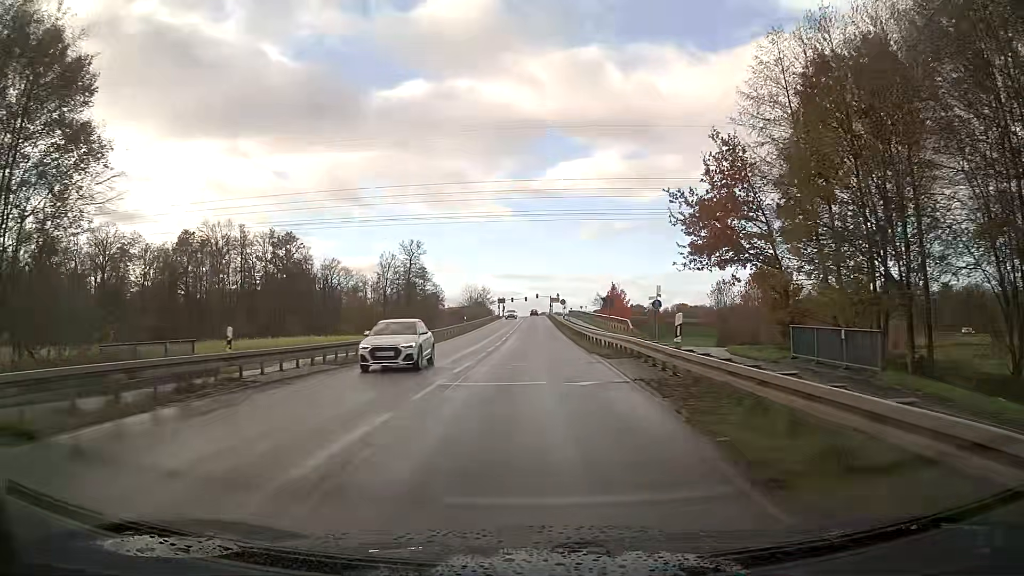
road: secondary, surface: asphalt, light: Day
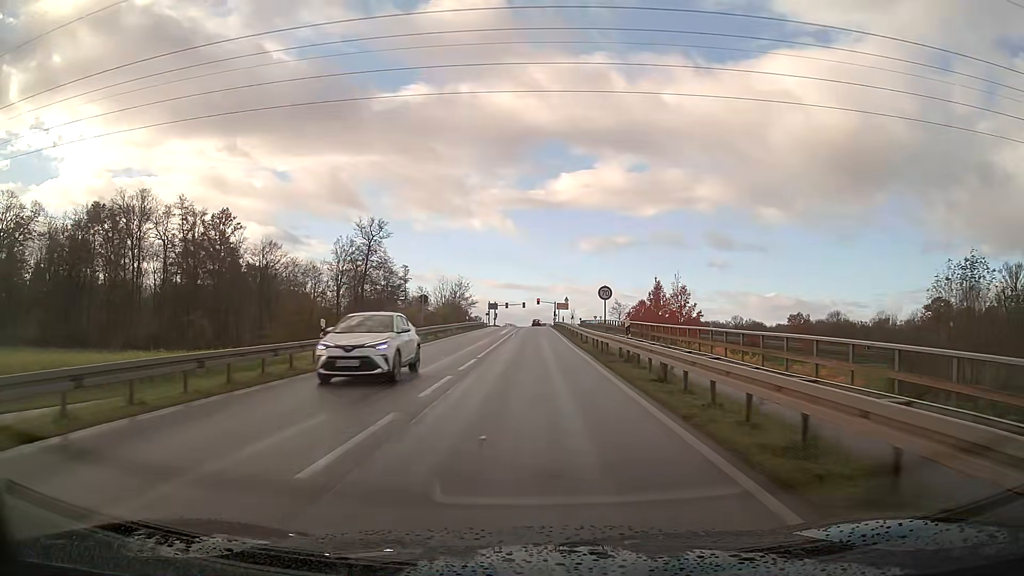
(+0.2, +41.4) m; 0°
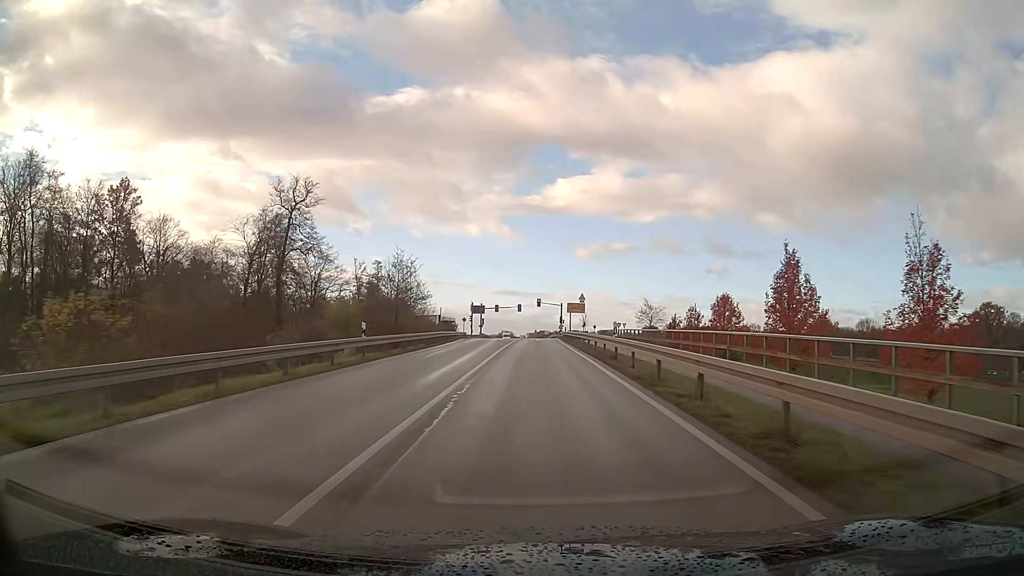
(0.0, +39.0) m; 0°
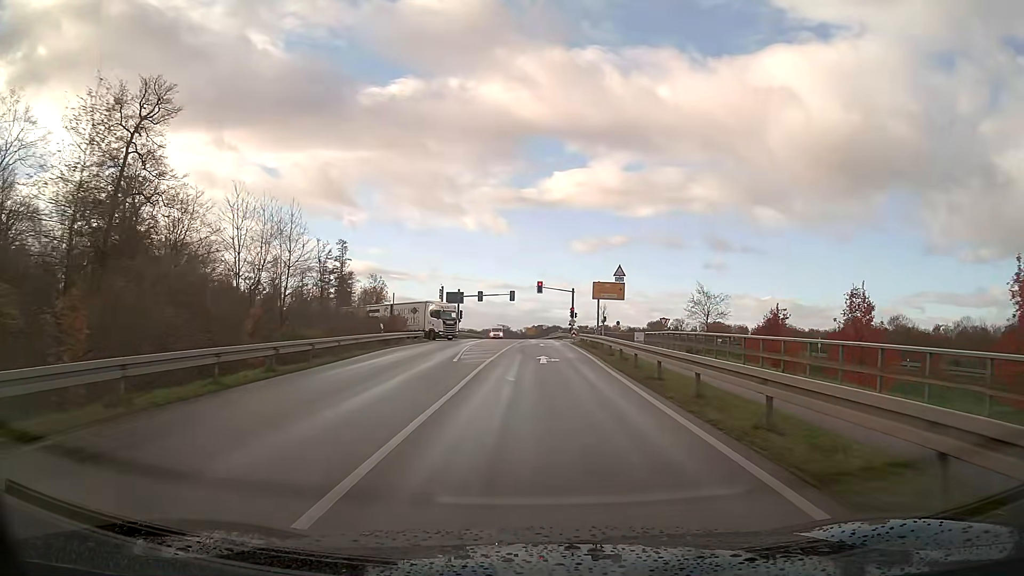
(+0.1, +34.6) m; 0°
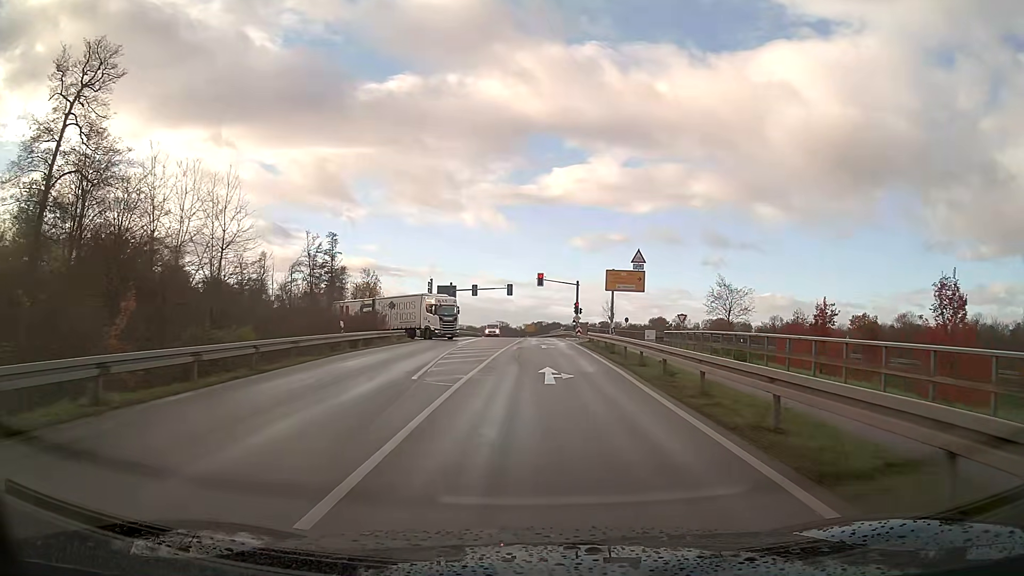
(0.0, +7.9) m; 0°
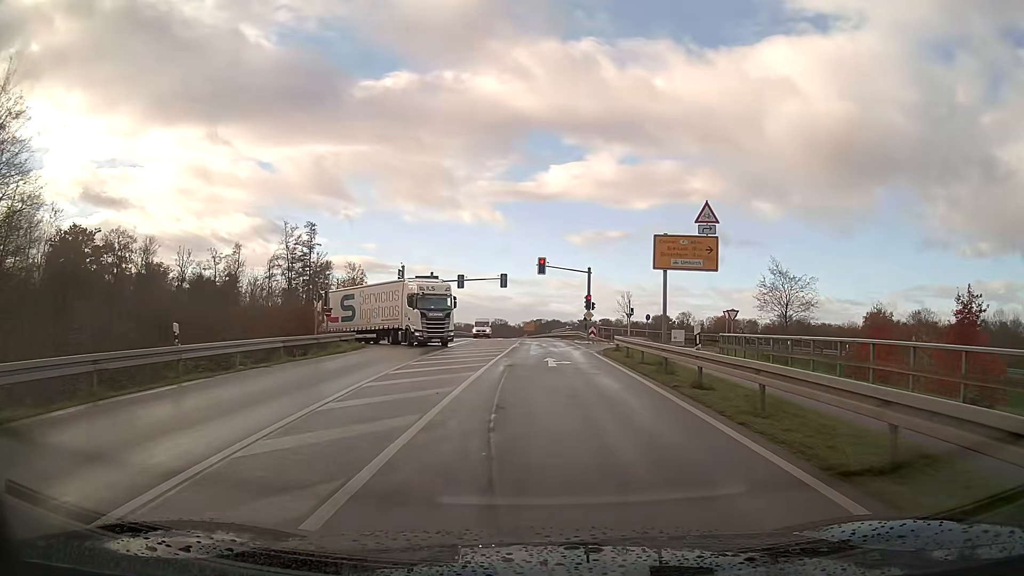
(0.0, +14.3) m; 0°
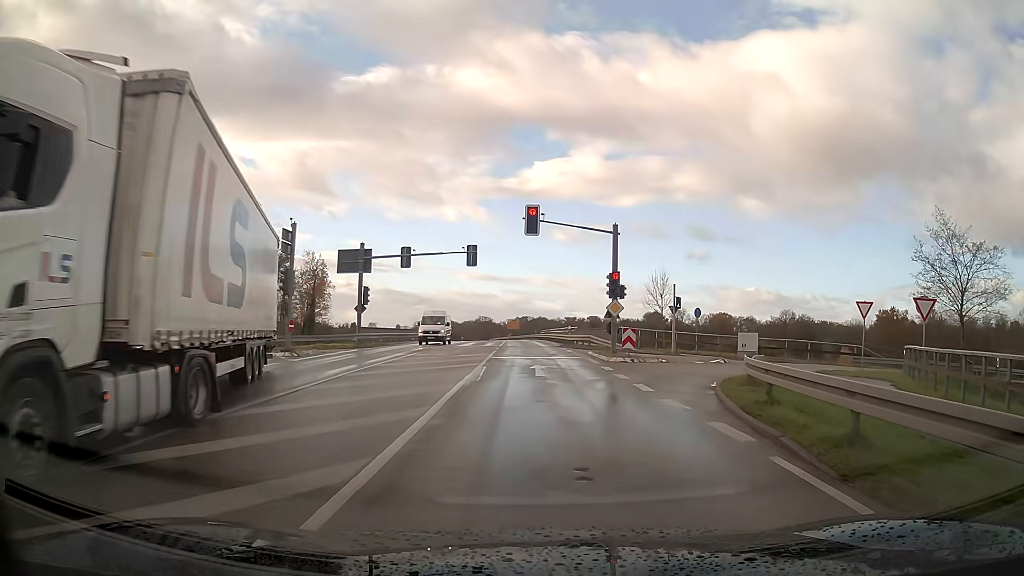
(+0.2, +22.3) m; +1°
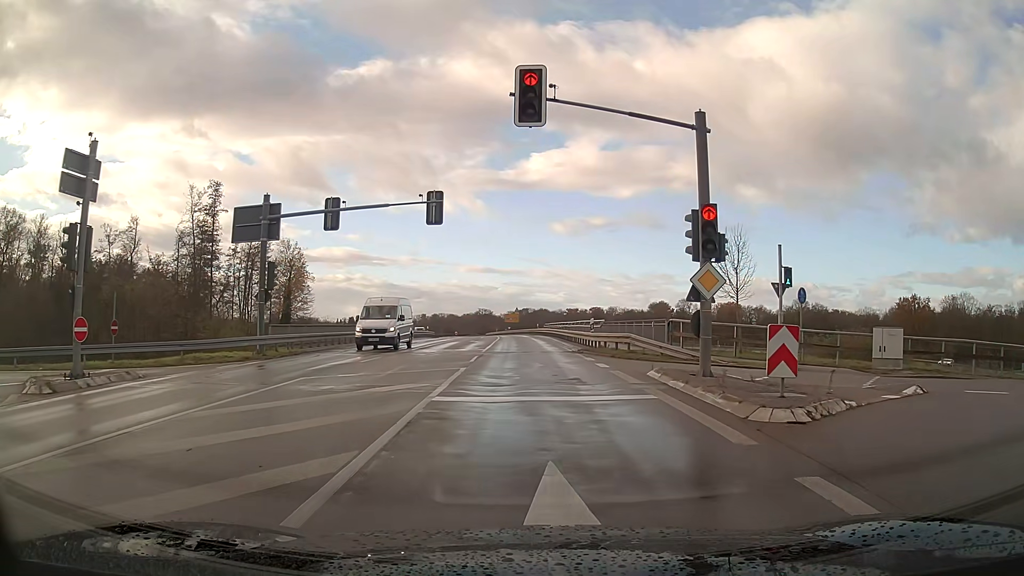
(0.0, +15.3) m; 0°
(0, +10) (0, +20) (0, +30) (0, +40) (-1, +50) (-1, +60) (-2, +70) (-3, +80) (-4, +90) (-5, +100) m
